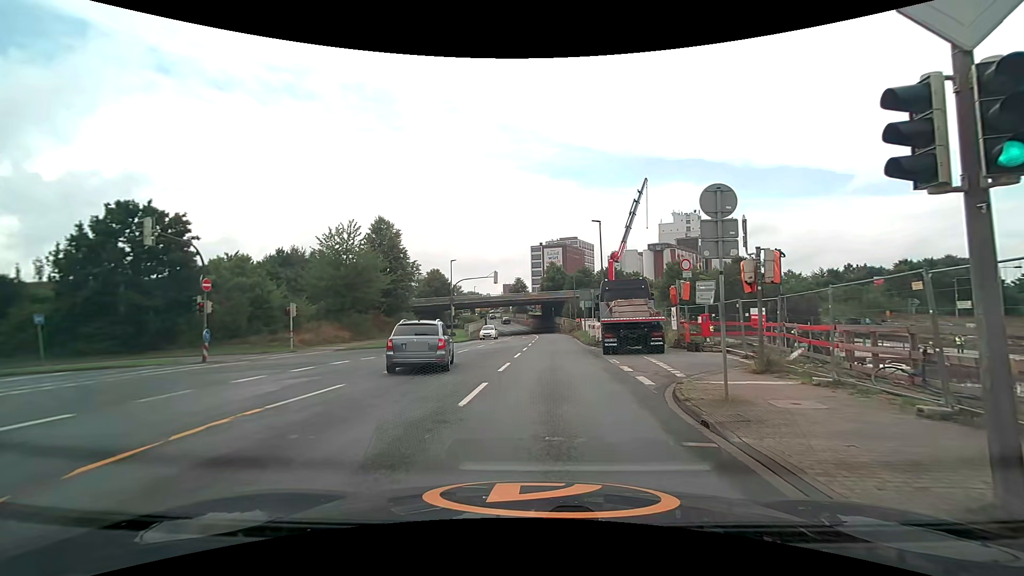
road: unclassified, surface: asphalt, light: Day
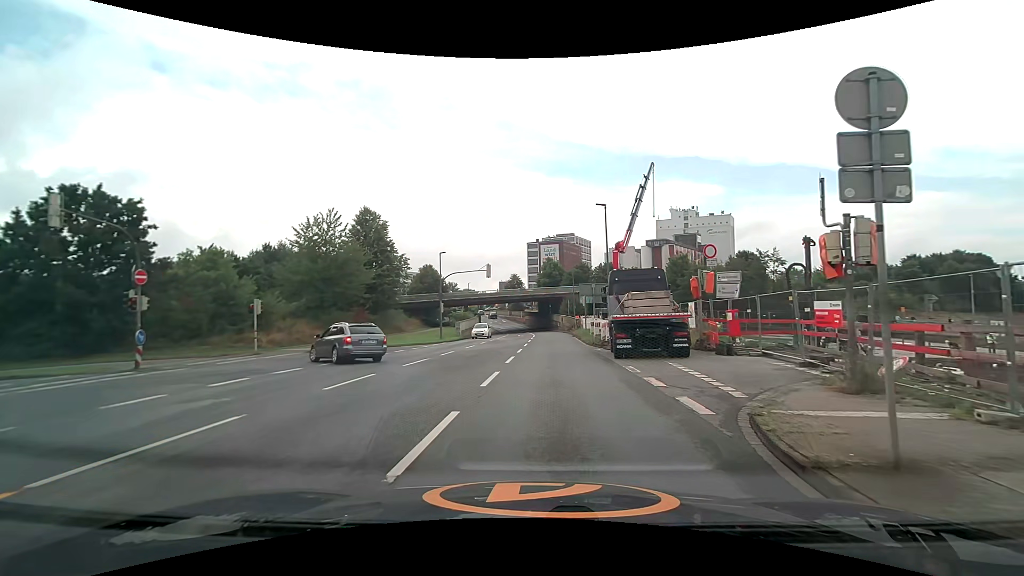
(0.0, +4.1) m; 0°
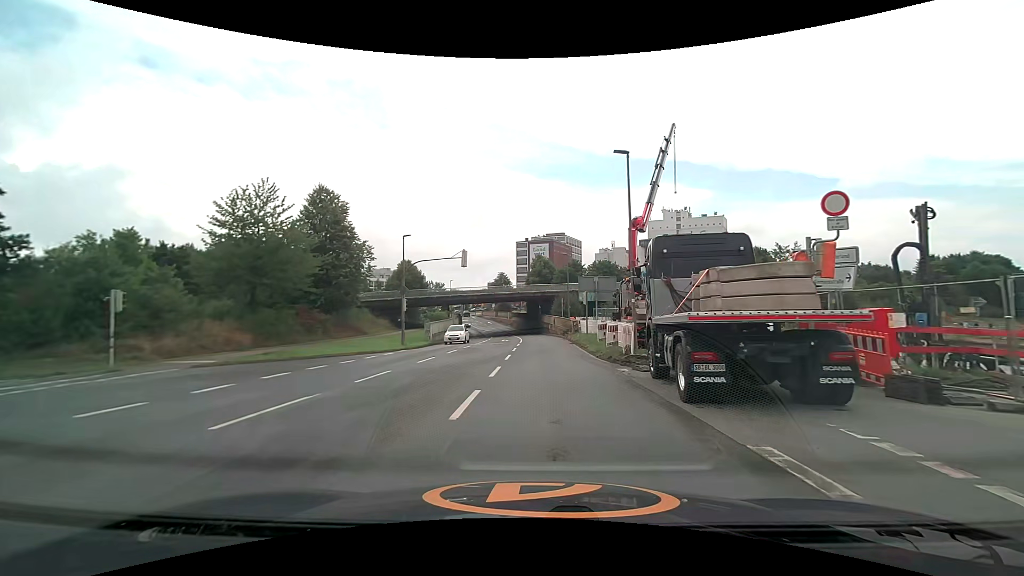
(0.0, +9.5) m; +1°
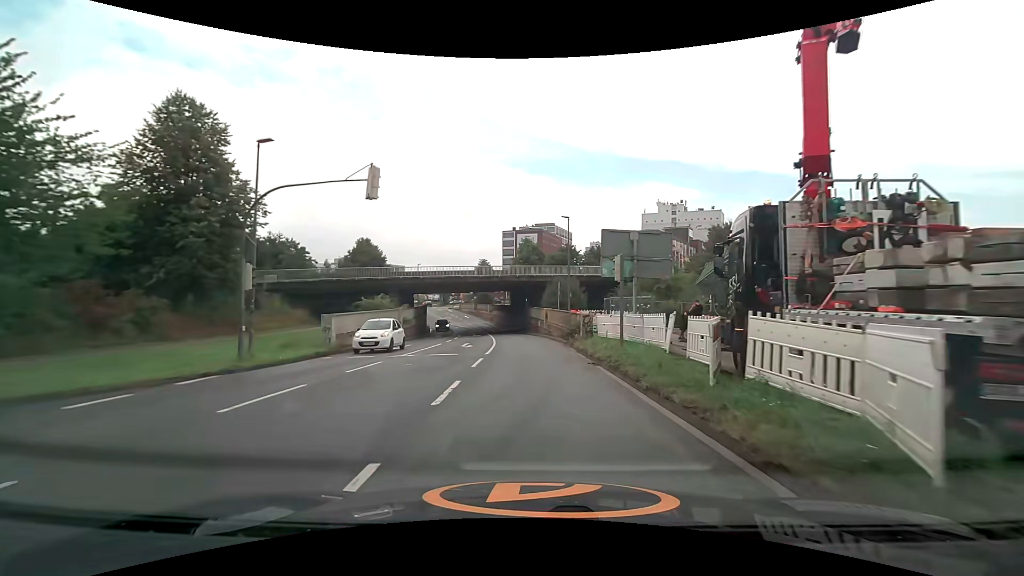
(+0.3, +17.7) m; +2°
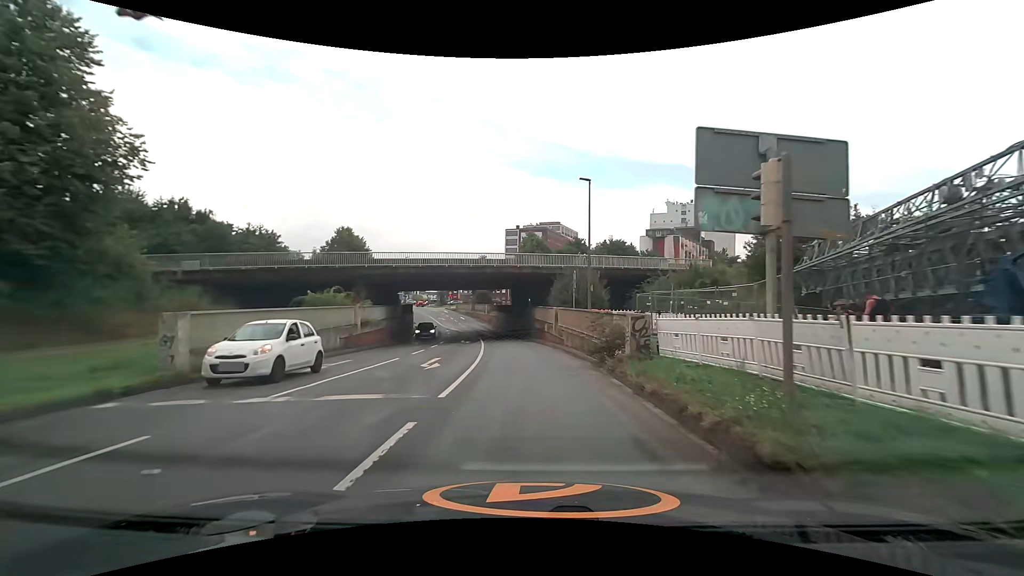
(0.0, +10.4) m; -1°
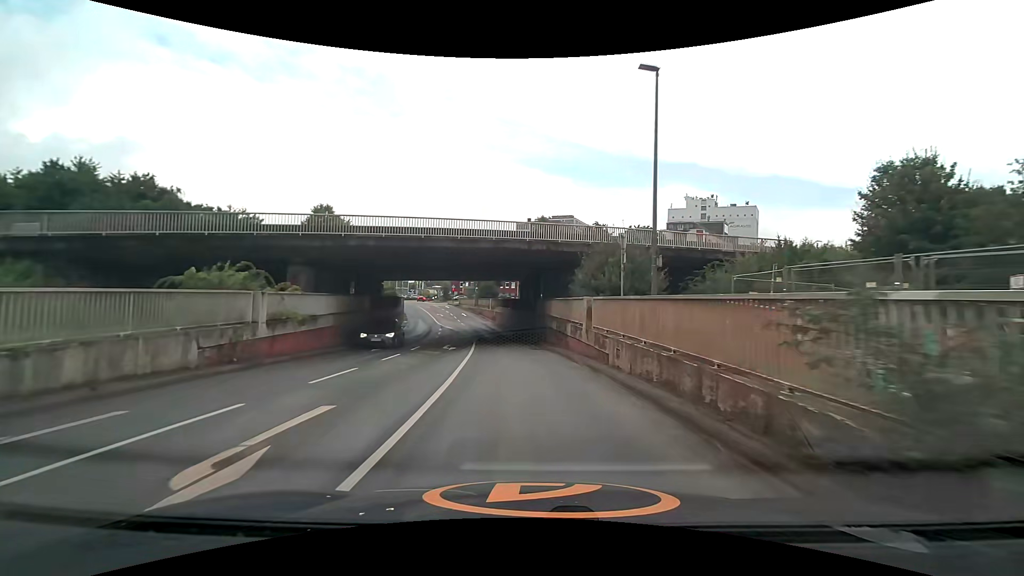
(0.0, +11.4) m; -1°
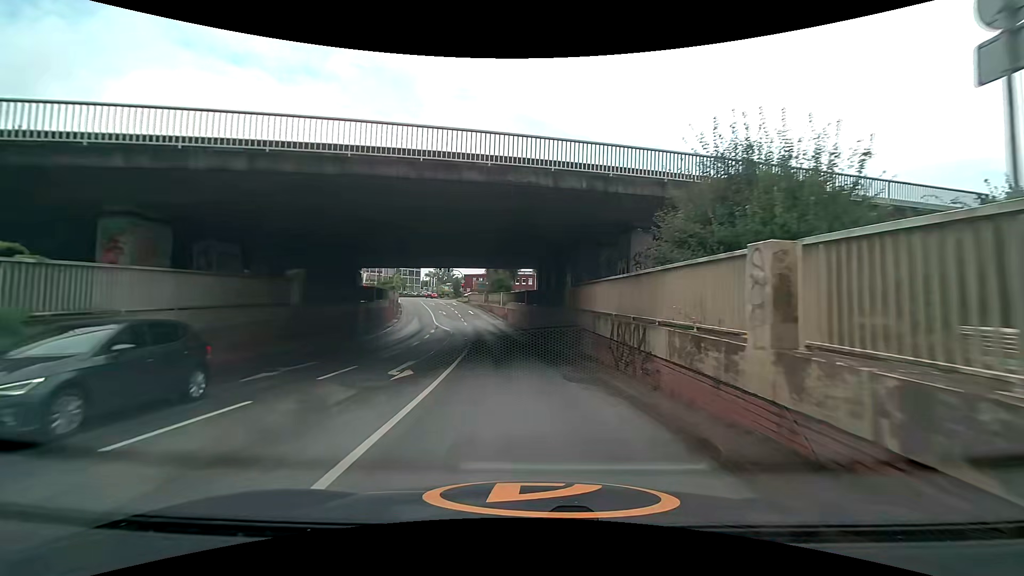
(-0.2, +12.1) m; -2°
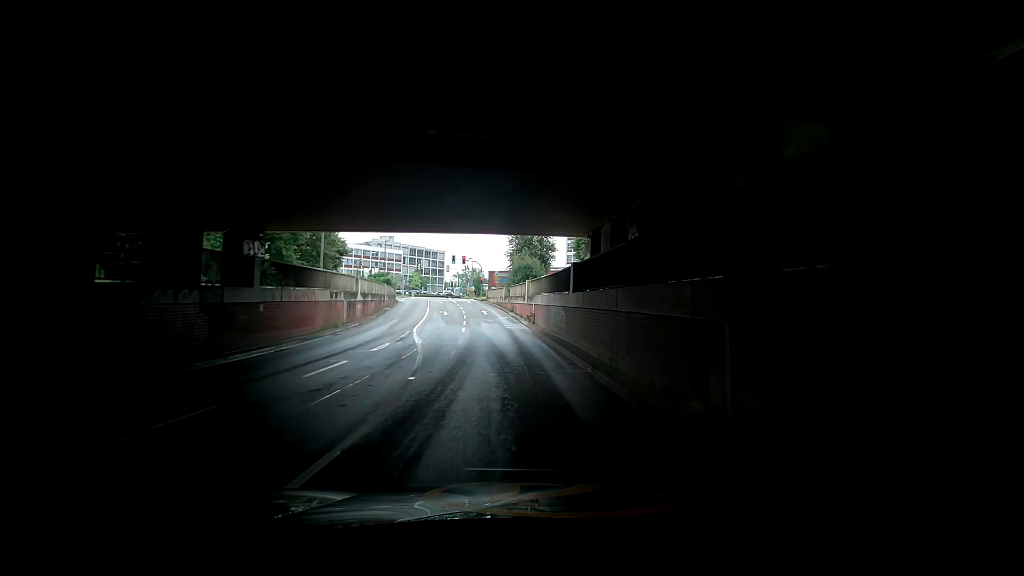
(-0.5, +19.2) m; -1°
